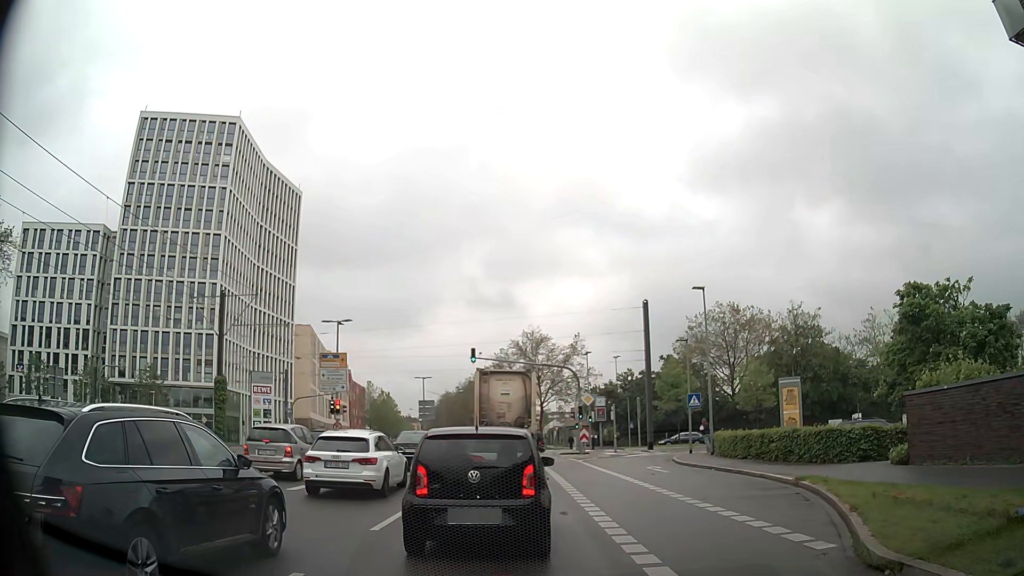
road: secondary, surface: asphalt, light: Day
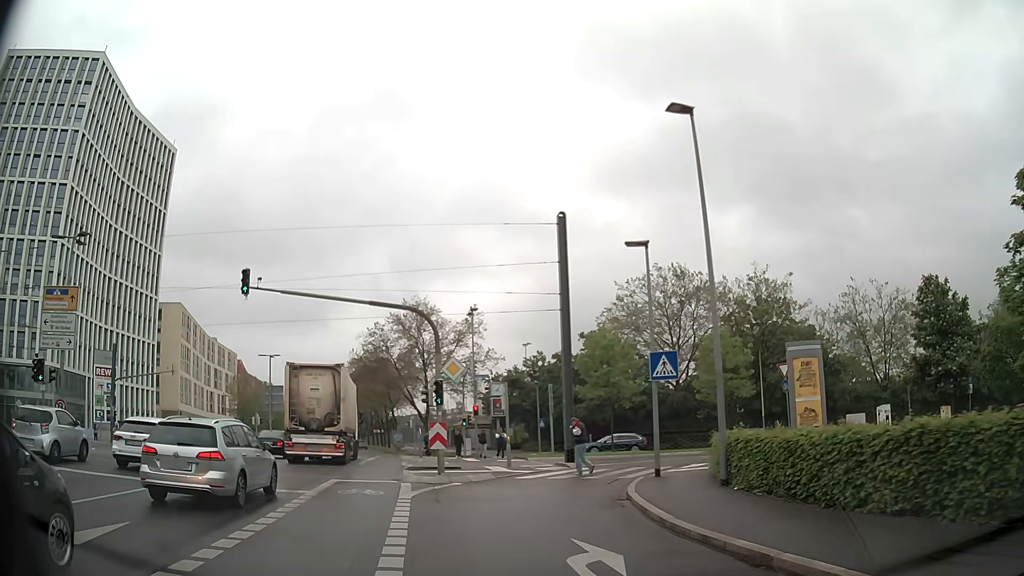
(+2.5, +19.3) m; +7°
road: residential
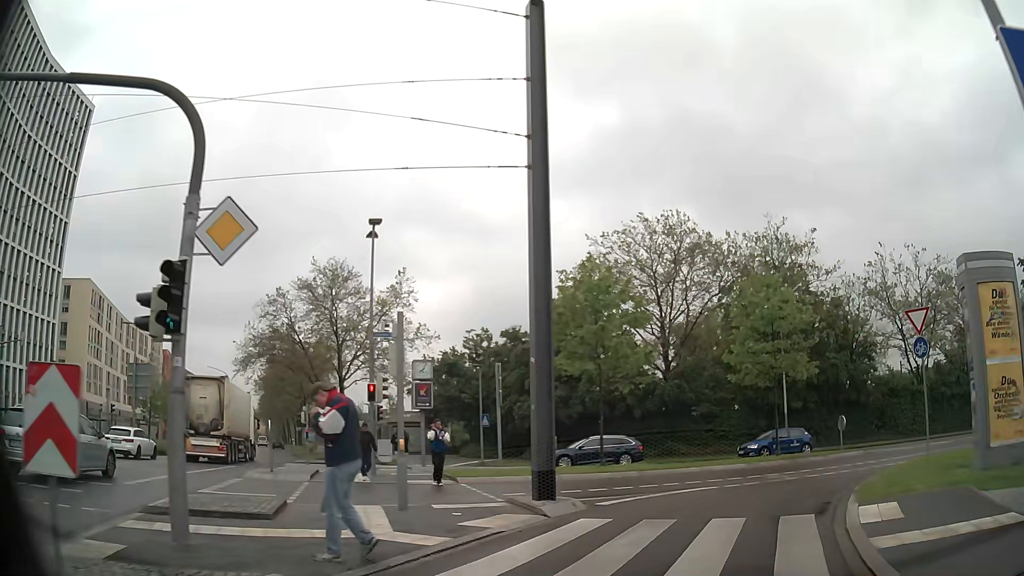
(0.0, +14.9) m; +5°
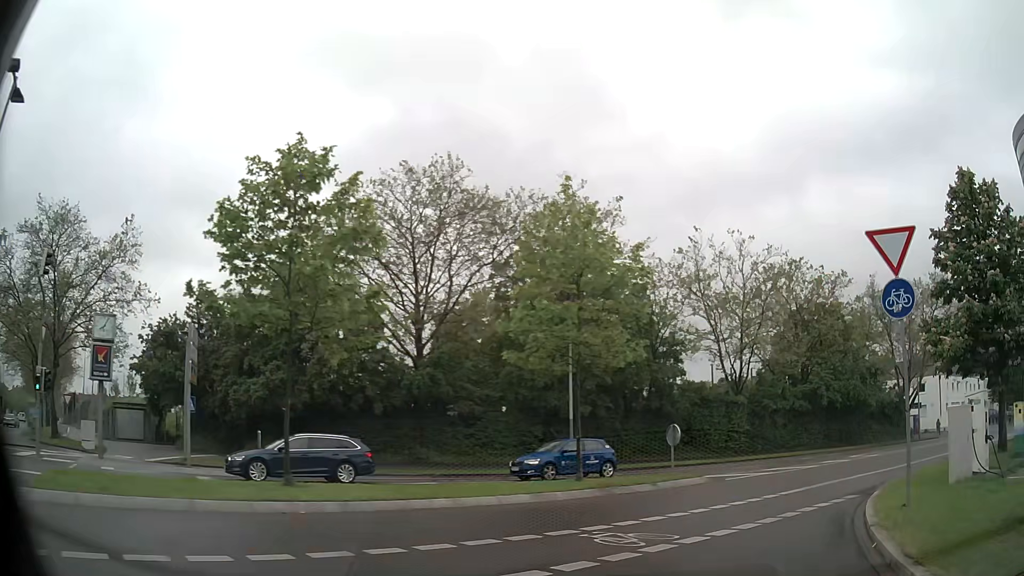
(+1.6, +9.3) m; +20°
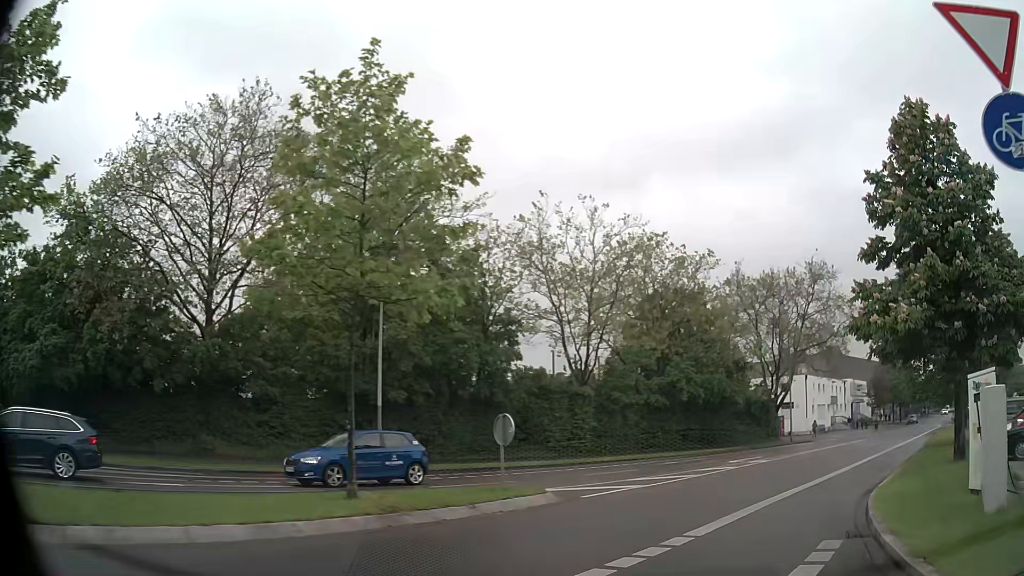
(+0.9, +6.3) m; +15°
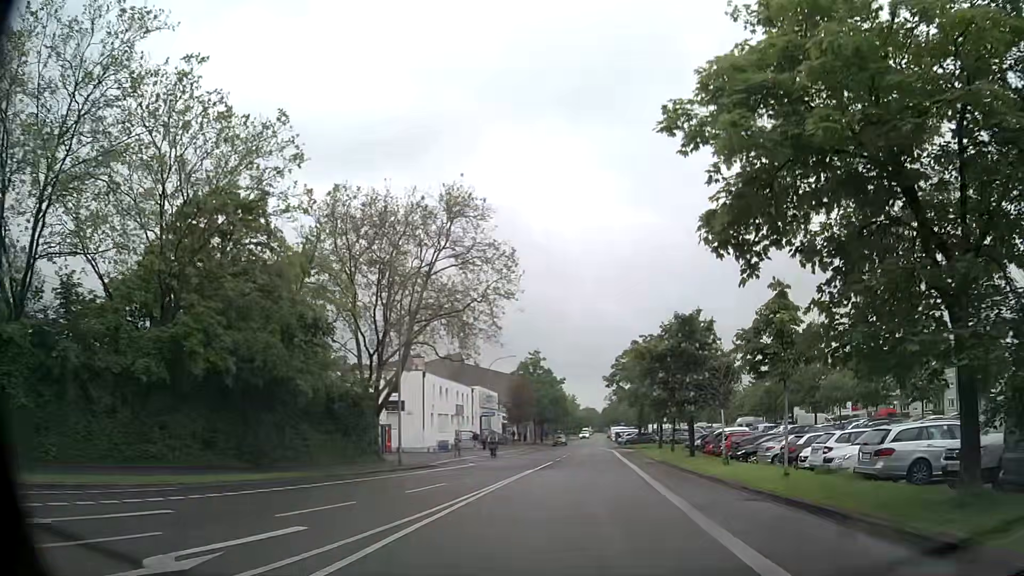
(+6.5, +19.6) m; +32°
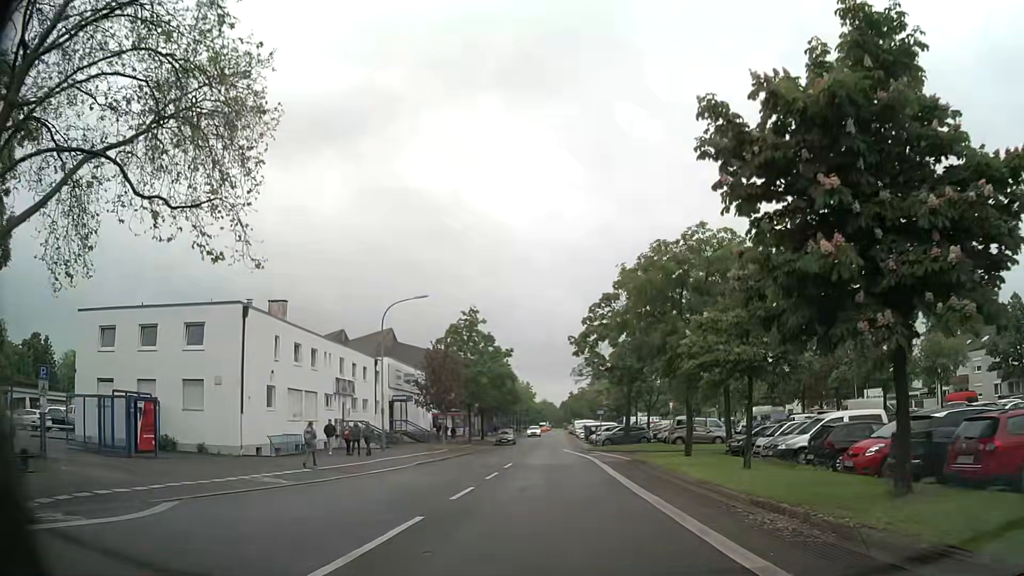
(+1.7, +26.2) m; +4°
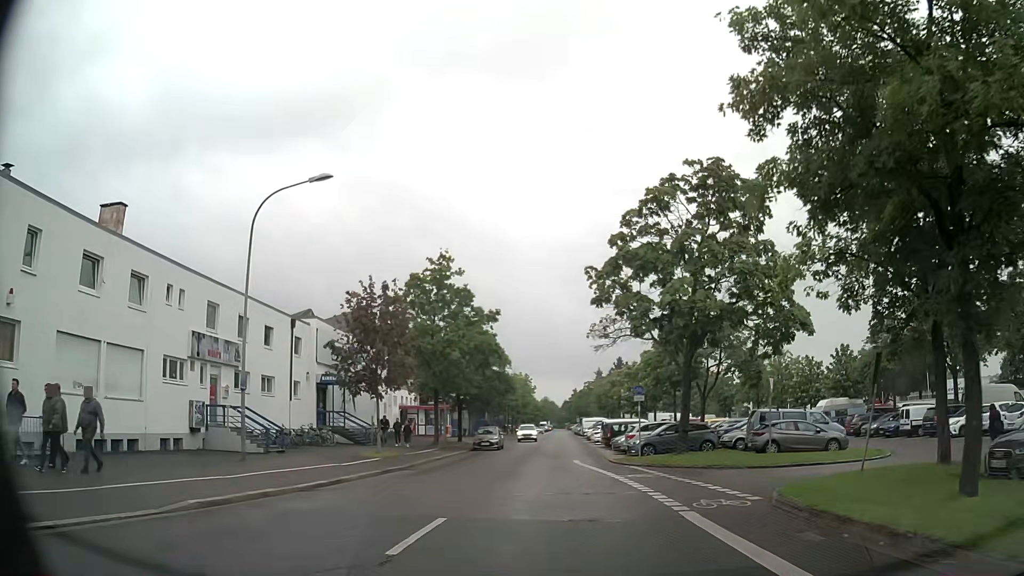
(+0.2, +18.9) m; 0°
